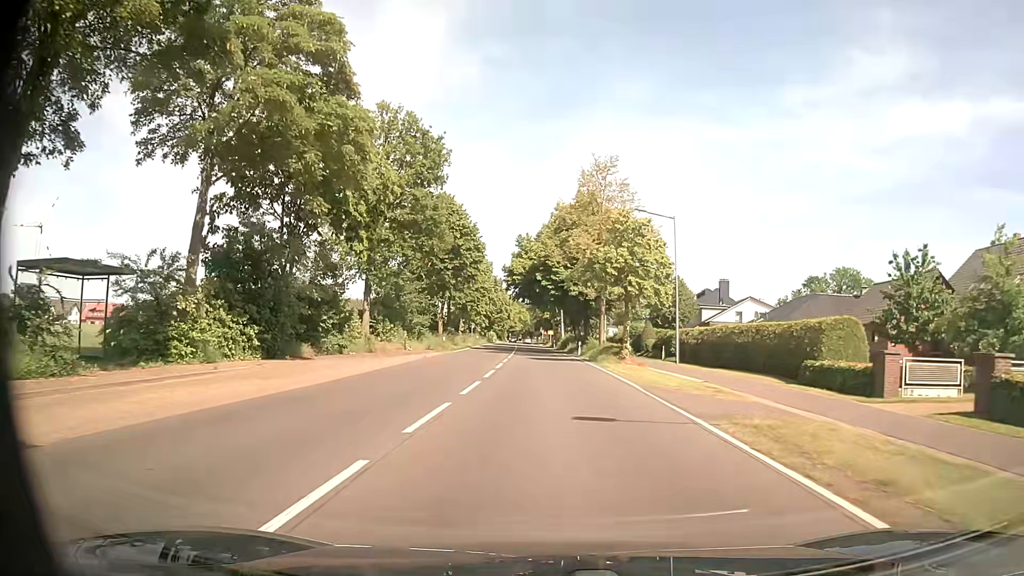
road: secondary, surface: asphalt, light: Day
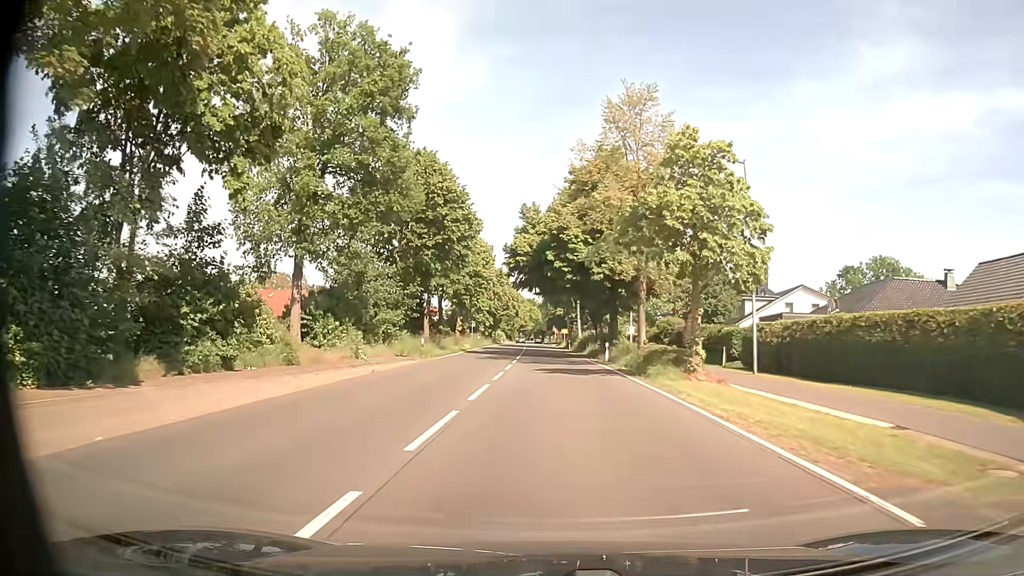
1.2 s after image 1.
(-0.1, +13.1) m; -1°
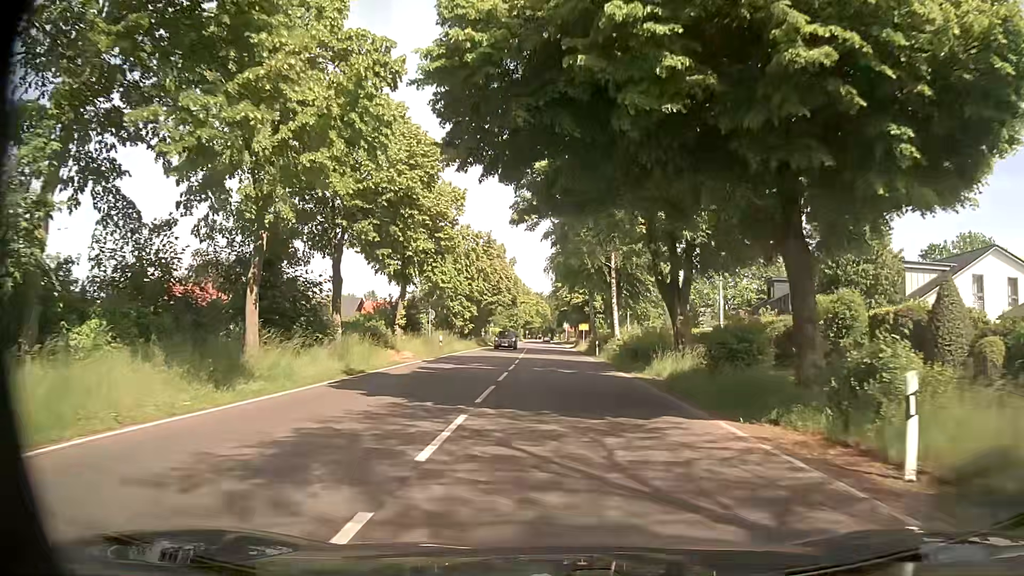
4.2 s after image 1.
(-0.3, +30.8) m; 0°
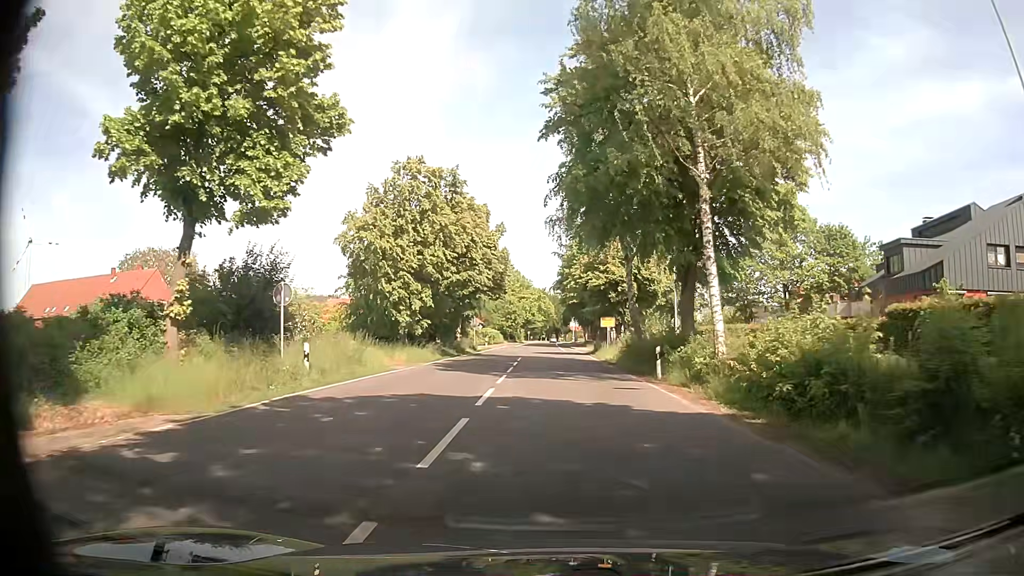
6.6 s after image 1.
(-0.3, +24.2) m; +1°
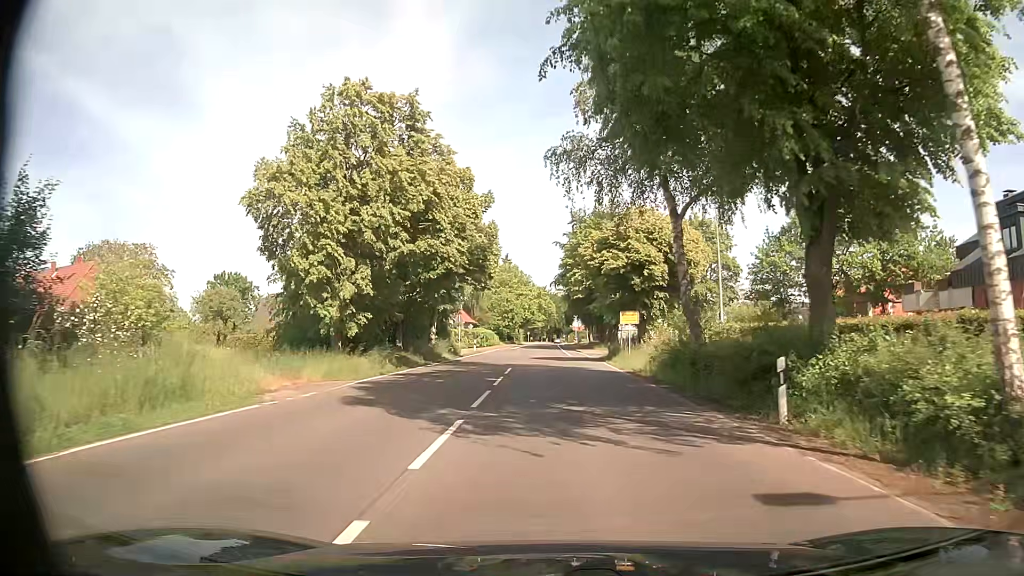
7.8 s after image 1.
(-0.3, +12.1) m; -2°
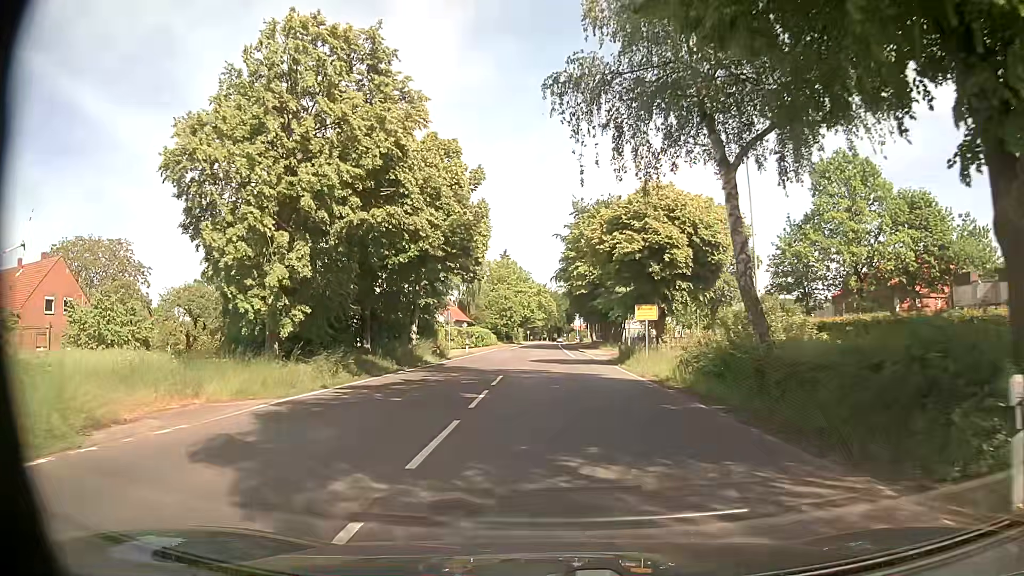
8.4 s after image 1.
(0.0, +6.0) m; 0°
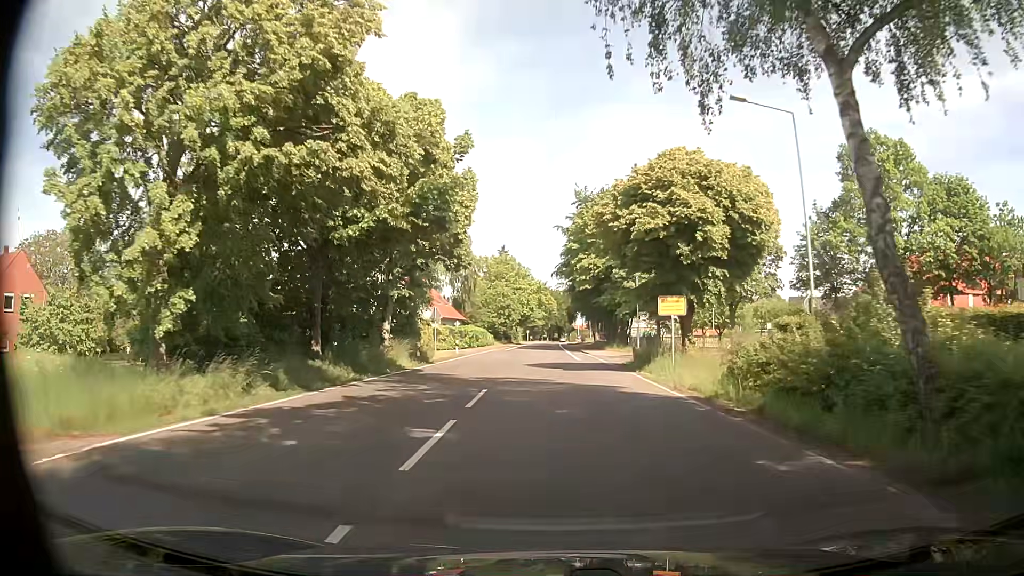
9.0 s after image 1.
(0.0, +6.1) m; 0°
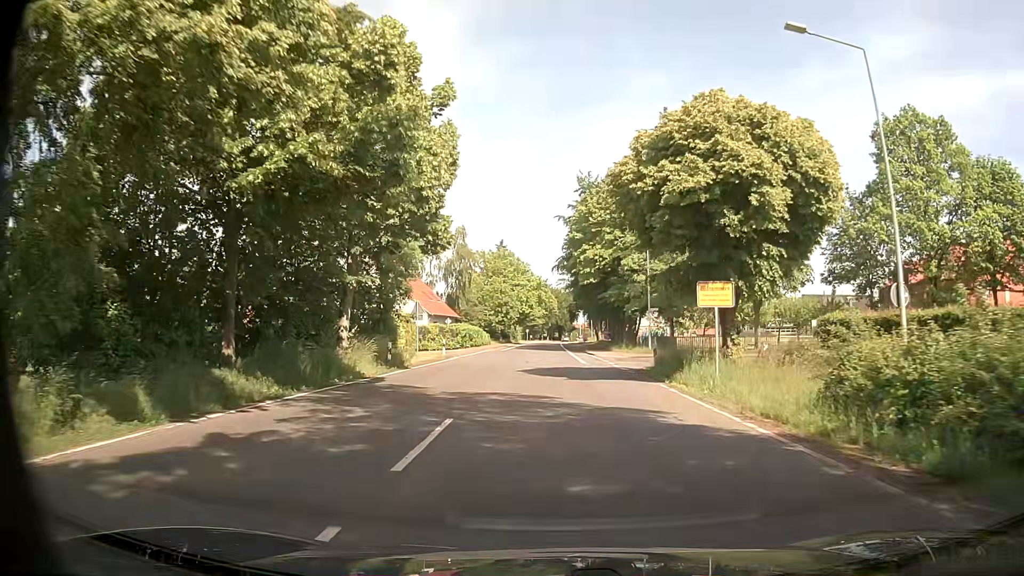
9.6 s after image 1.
(0.0, +6.1) m; +1°
(0, +10) (0, +20) (-1, +30) (-1, +40) (-1, +50) (-1, +60) (-1, +70) (-1, +80) (-1, +90) (-1, +100) m
